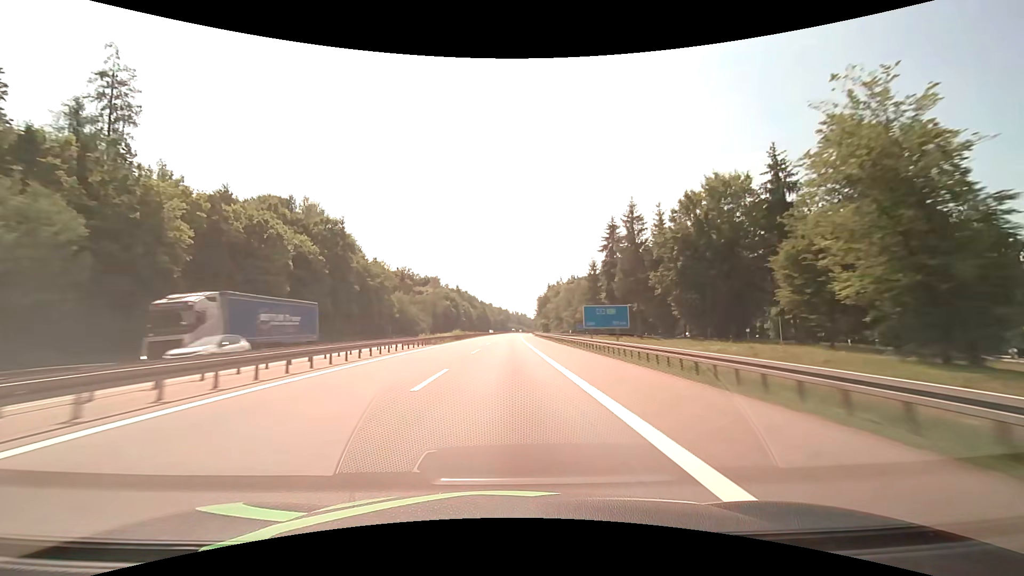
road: motorway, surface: asphalt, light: Day
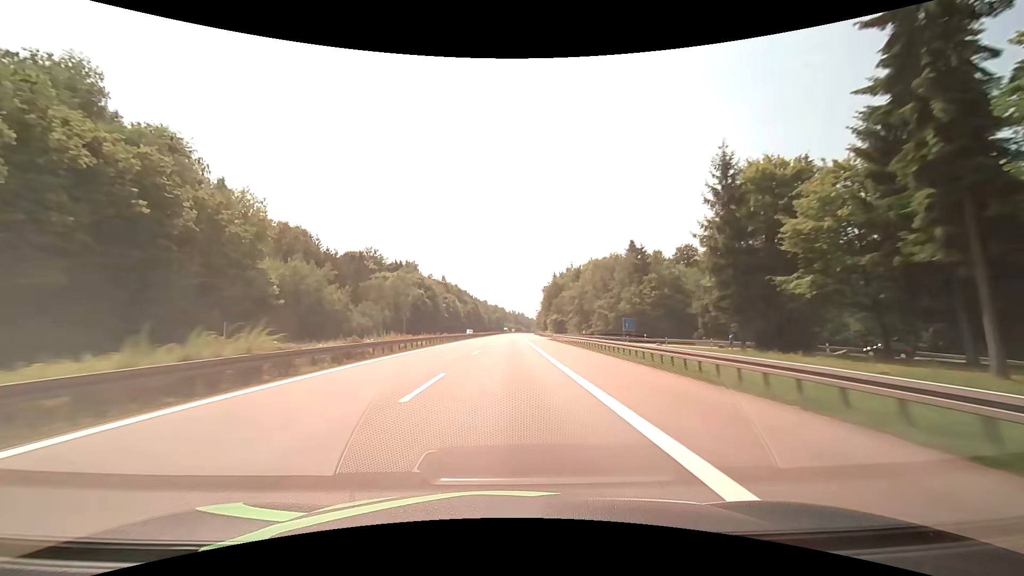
(+0.3, +56.0) m; 0°
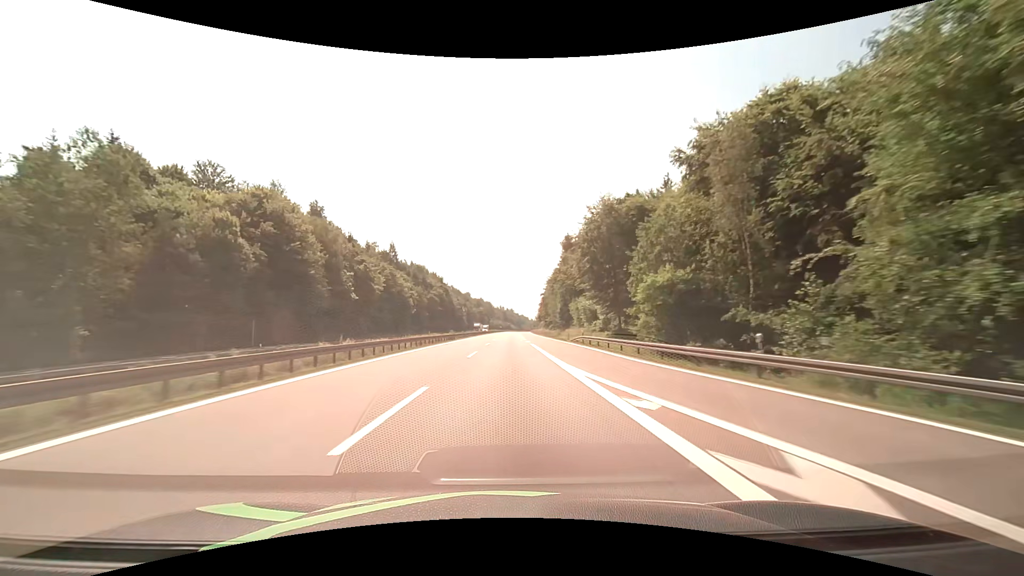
(+1.3, +94.3) m; +2°
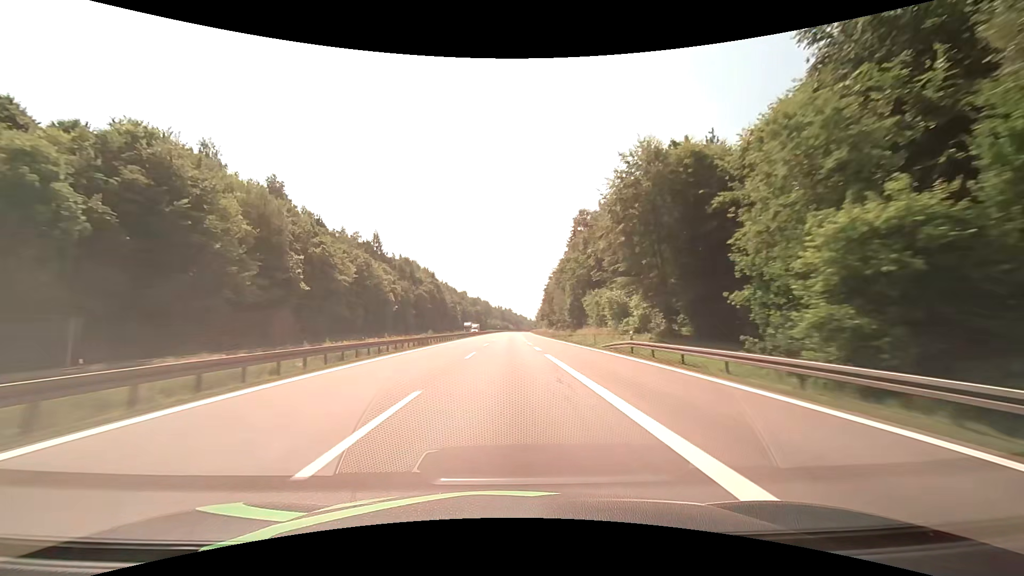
(0.0, +19.0) m; 0°
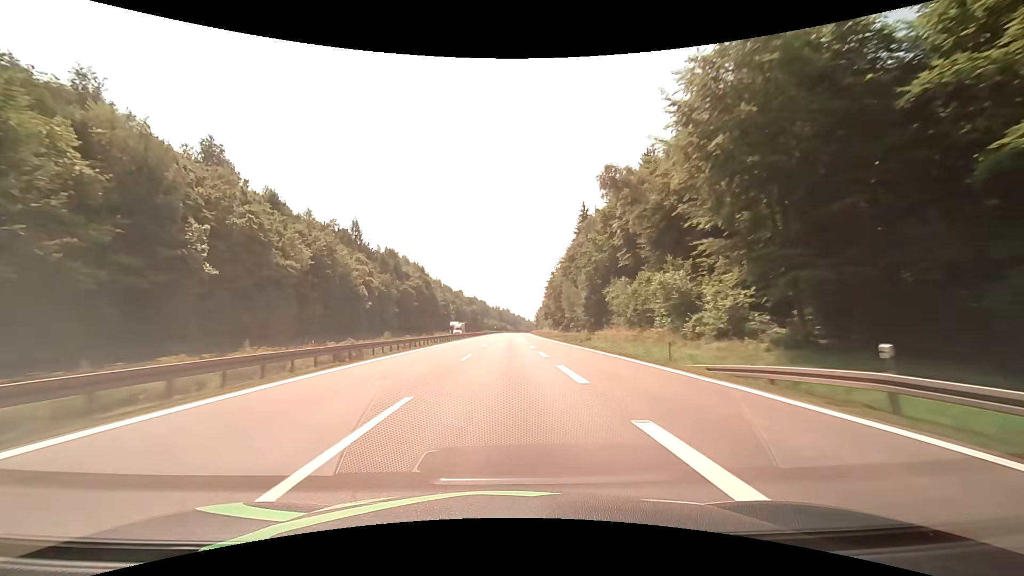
(+0.1, +19.0) m; 0°
(0, +10) (0, +20) (0, +30) (0, +40) (0, +50) (0, +60) (+1, +70) (+1, +80) (+1, +90) (+1, +100) m
